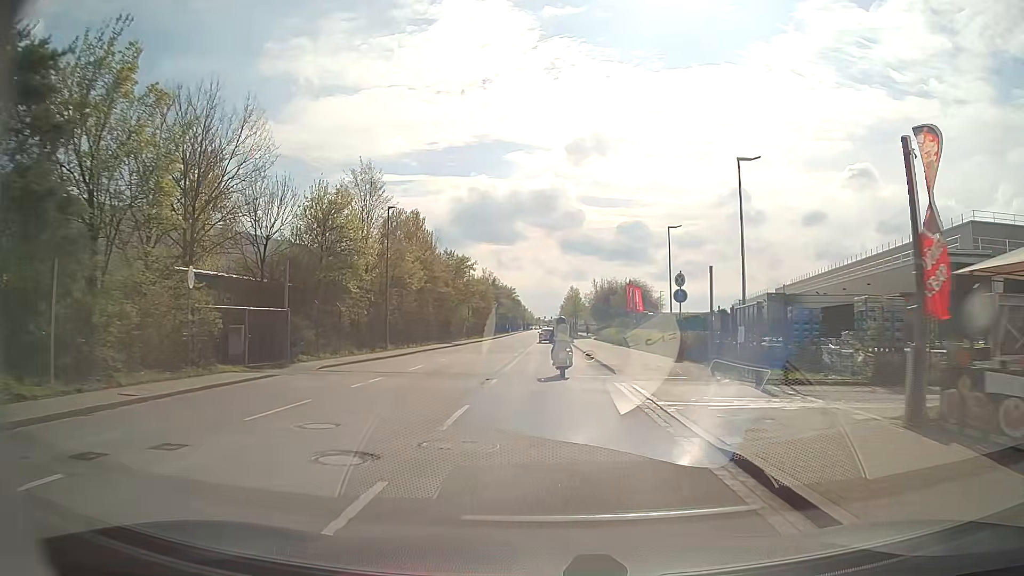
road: residential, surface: asphalt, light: Day
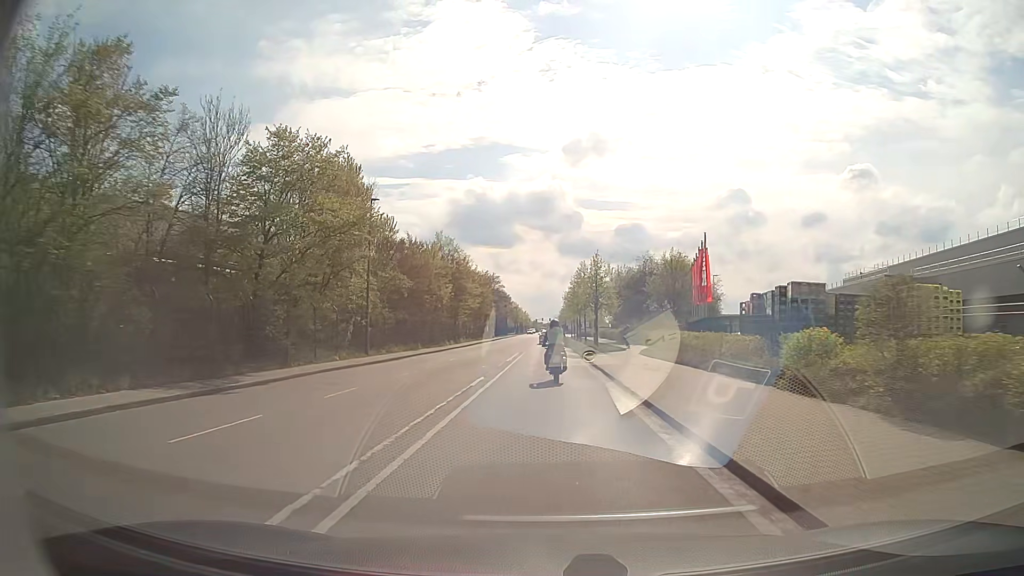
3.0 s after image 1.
(+0.2, +42.1) m; 0°
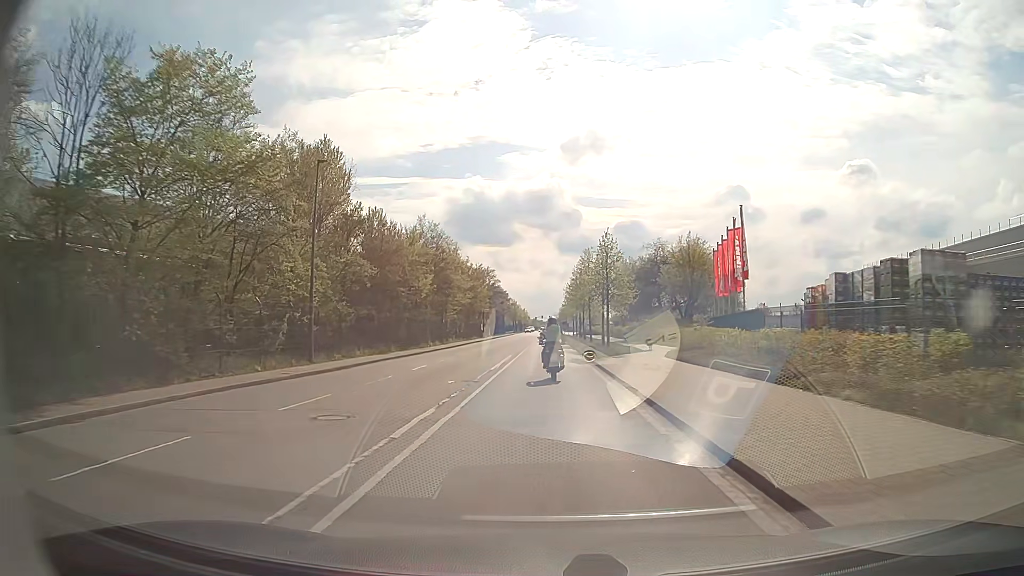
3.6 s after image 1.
(0.0, +8.5) m; 0°
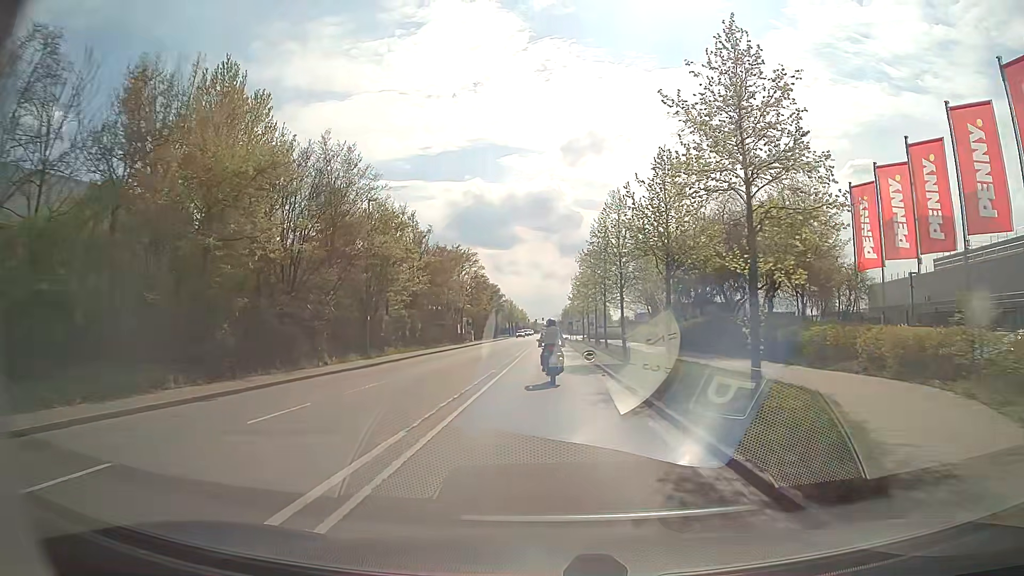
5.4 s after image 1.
(0.0, +25.2) m; 0°
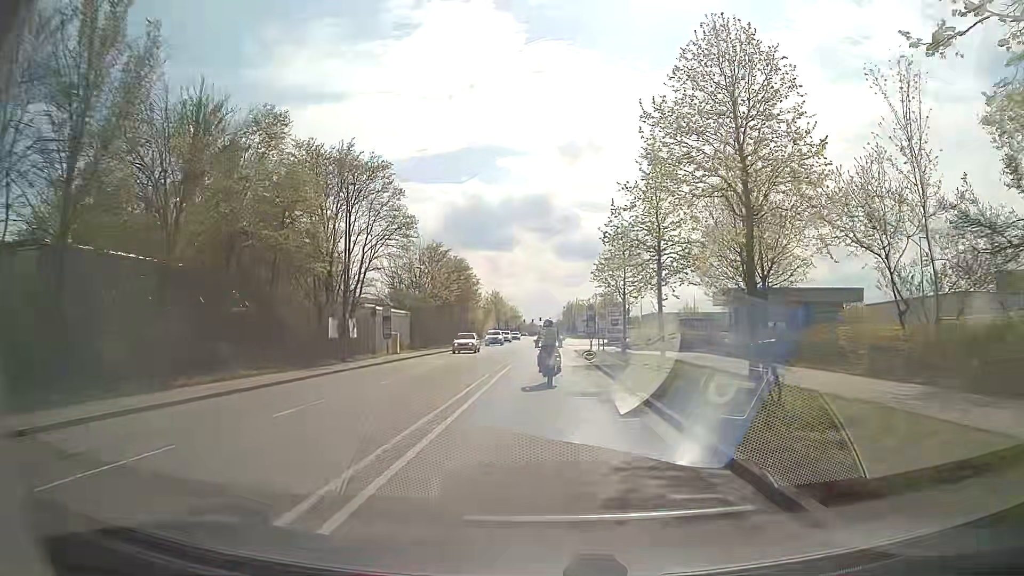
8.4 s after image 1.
(-0.2, +41.2) m; 0°
(0, +10) (0, +20) (0, +30) (0, +40) (0, +50) (0, +60) (0, +70) (0, +80) (0, +90) (0, +100) m
